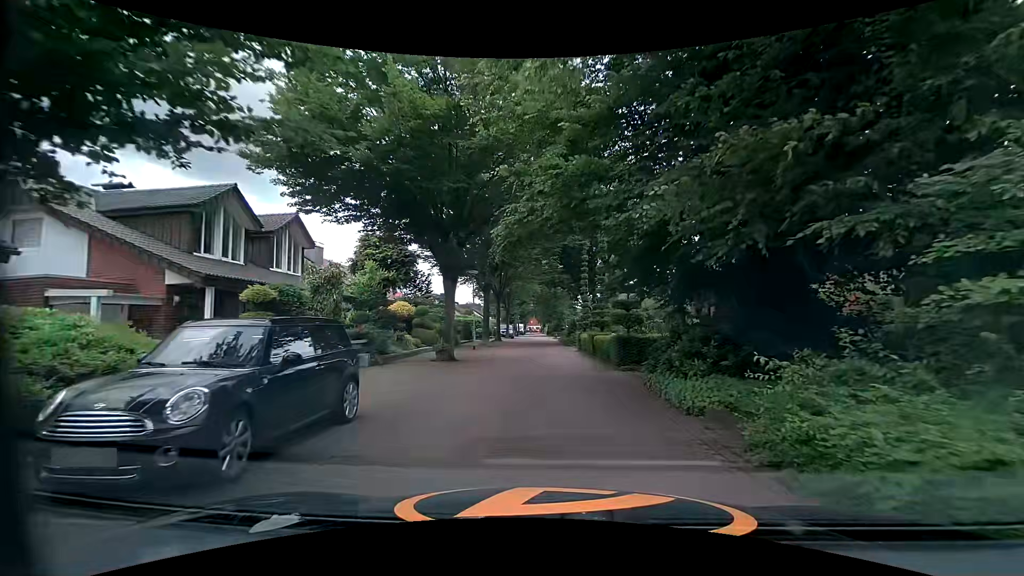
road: residential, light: Day
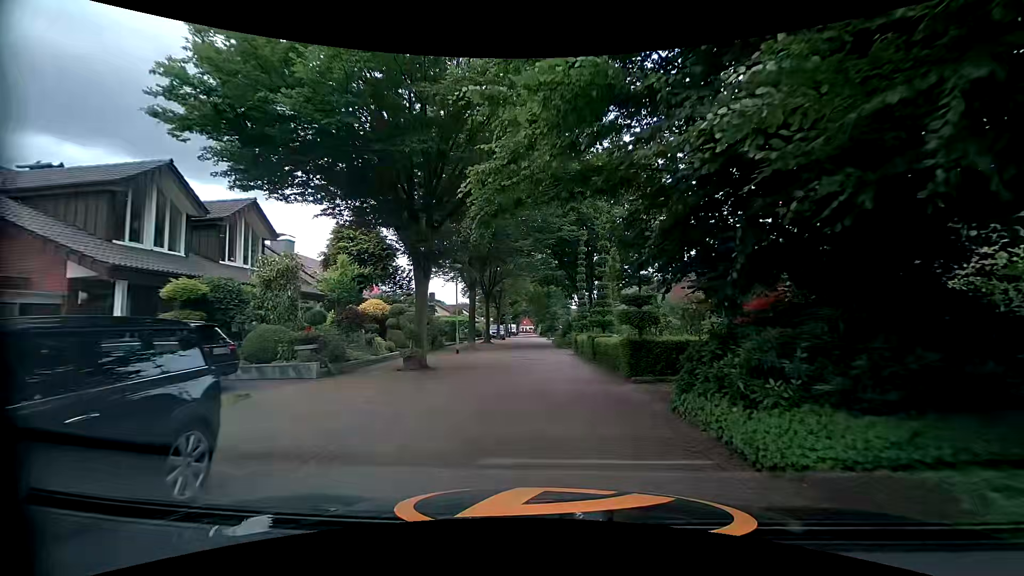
(0.0, +3.0) m; -1°
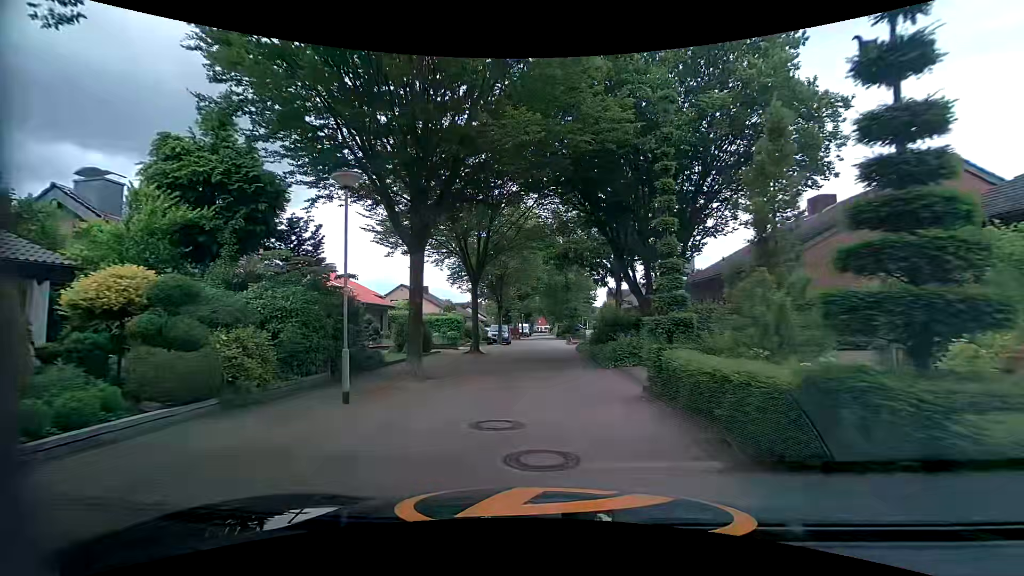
(+0.1, +14.6) m; 0°
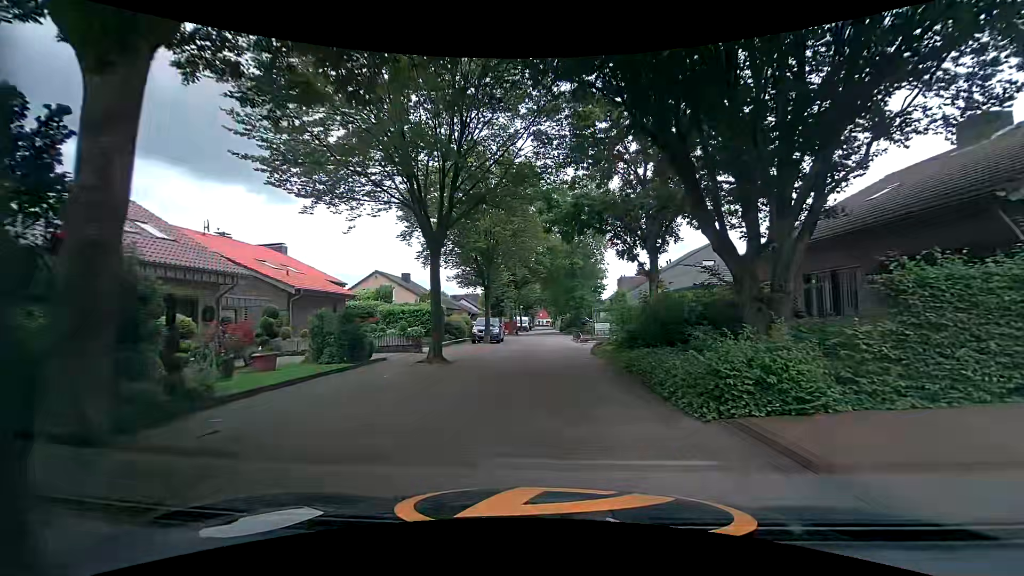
(-0.1, +9.4) m; +1°
